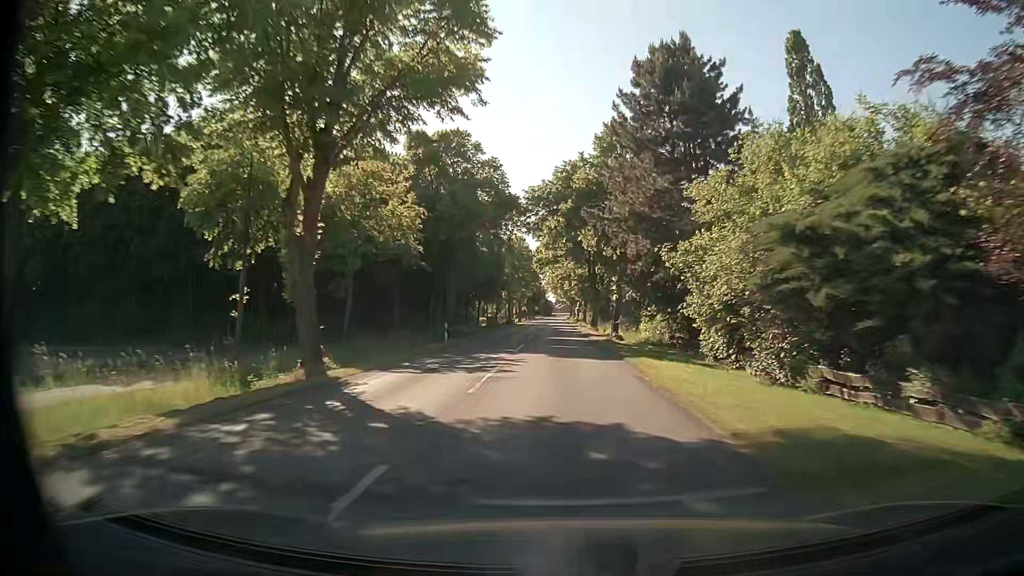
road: secondary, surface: asphalt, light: Day
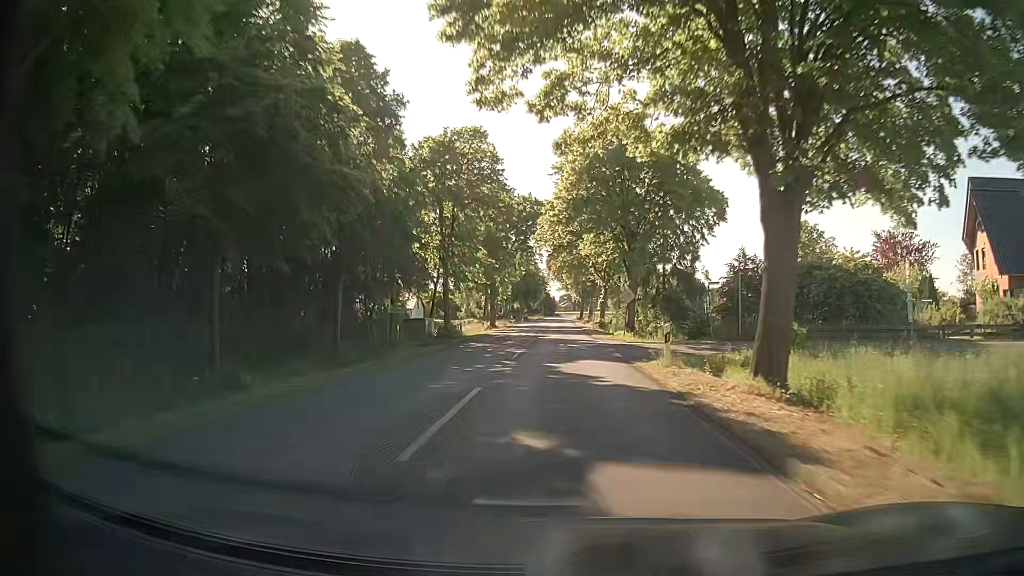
(-0.2, +54.6) m; 0°
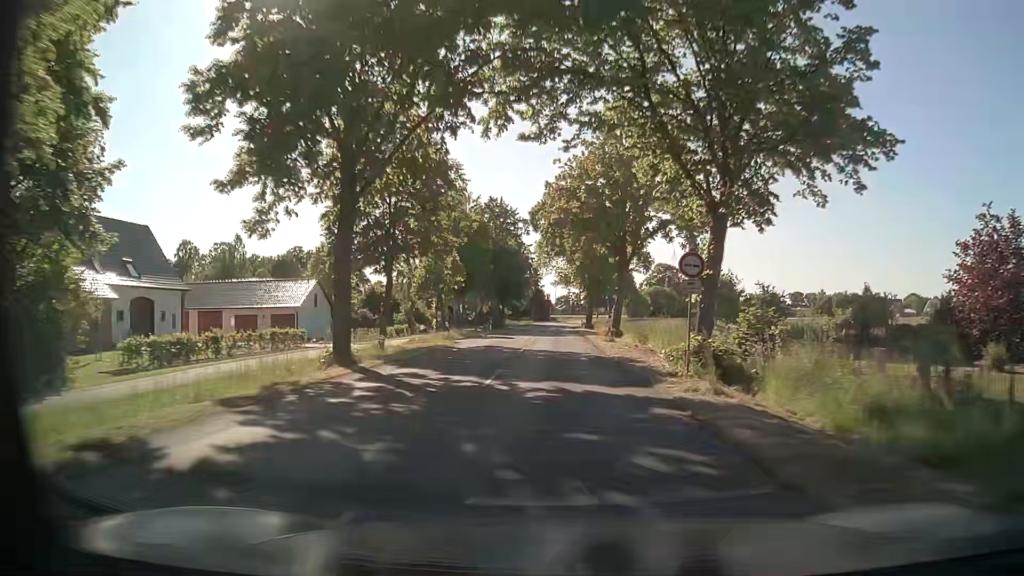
(+0.1, +43.6) m; 0°
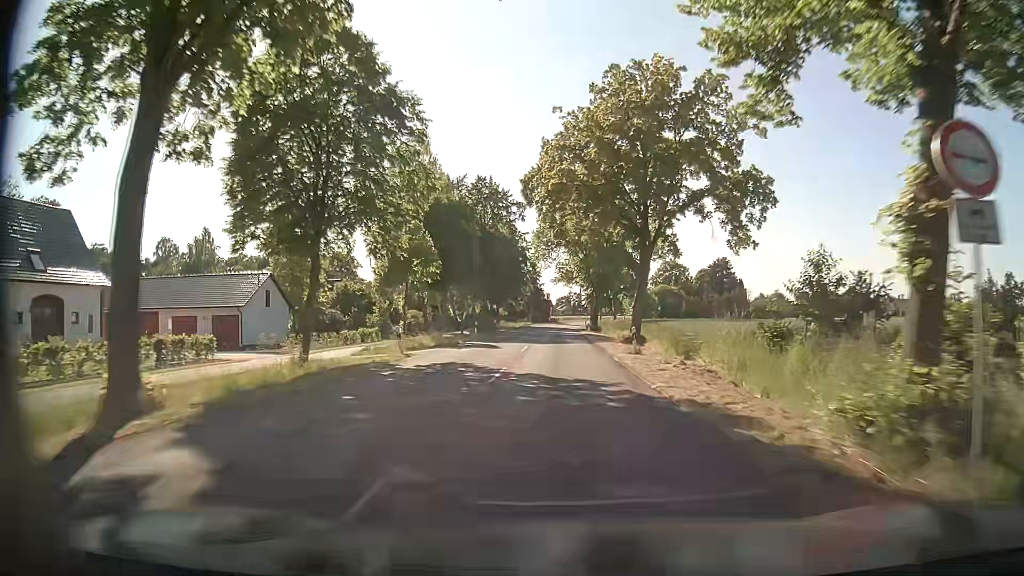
(+0.1, +10.9) m; 0°
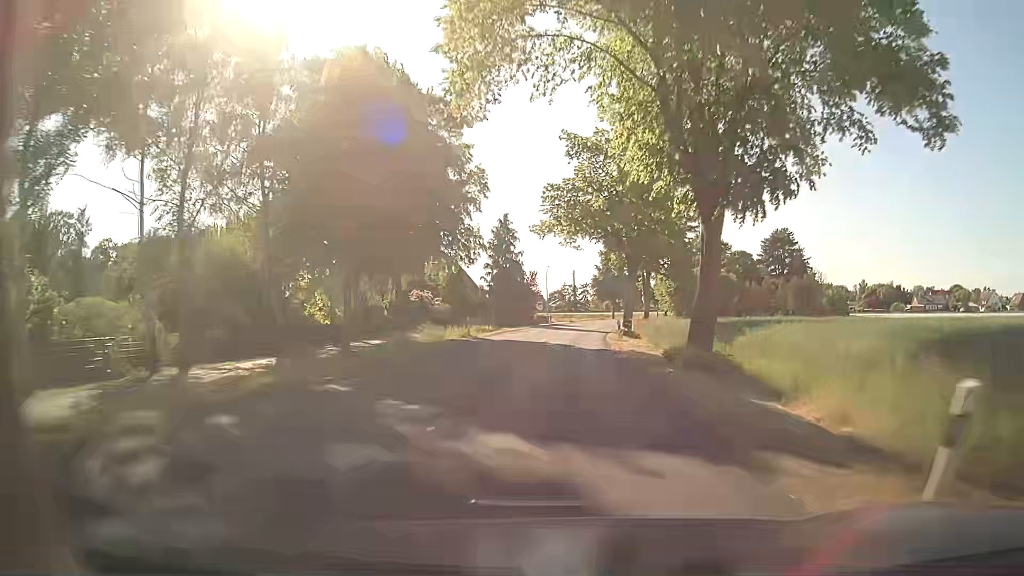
(+0.2, +54.5) m; +1°
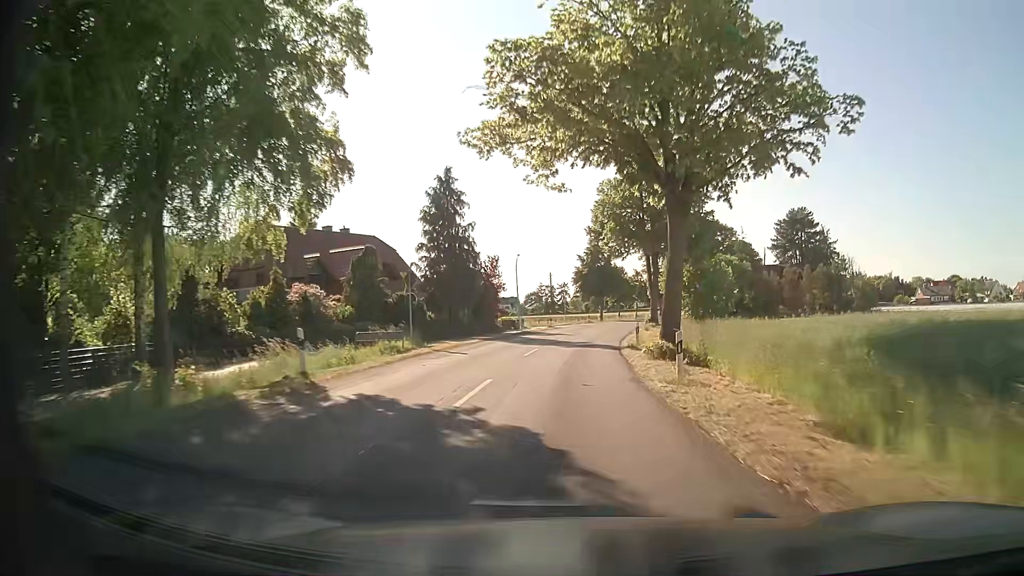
(+0.2, +21.8) m; +1°
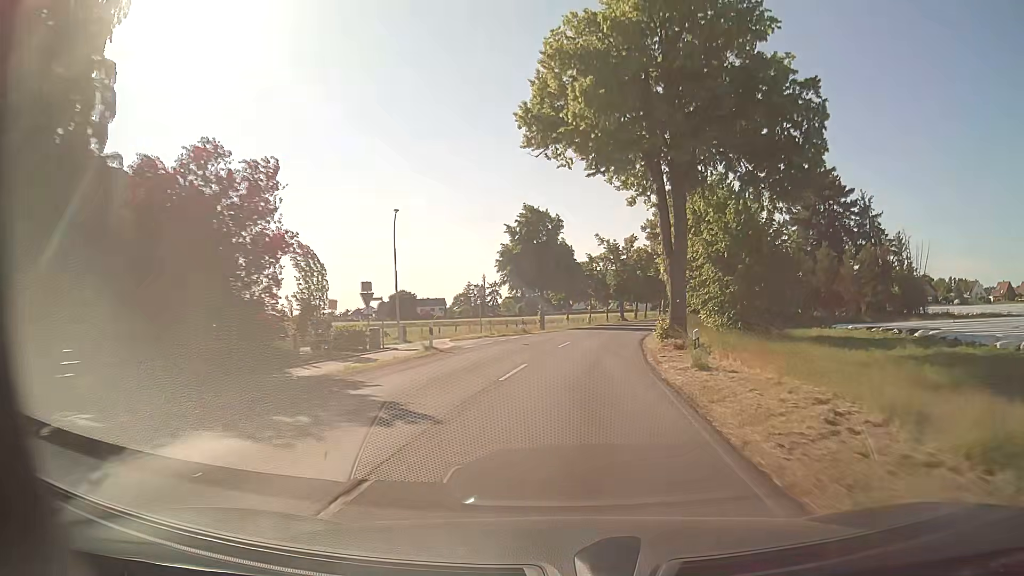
(+1.5, +32.7) m; +6°
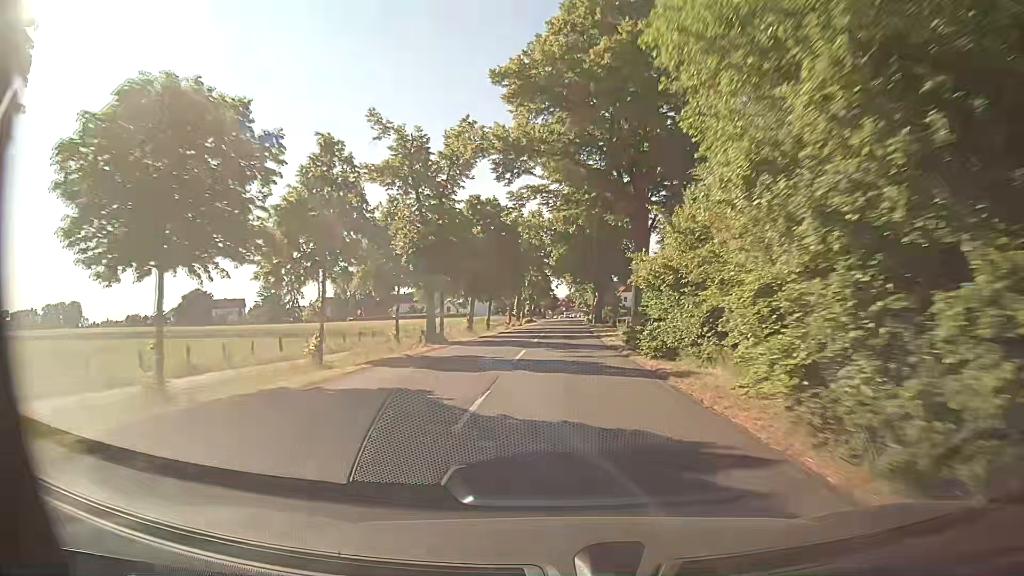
(+6.1, +54.0) m; +14°
(0, +10) (0, +20) (0, +30) (+1, +40) (+1, +50) (+1, +60) (+1, +70) (+1, +80) (+1, +90) (+2, +100) m
